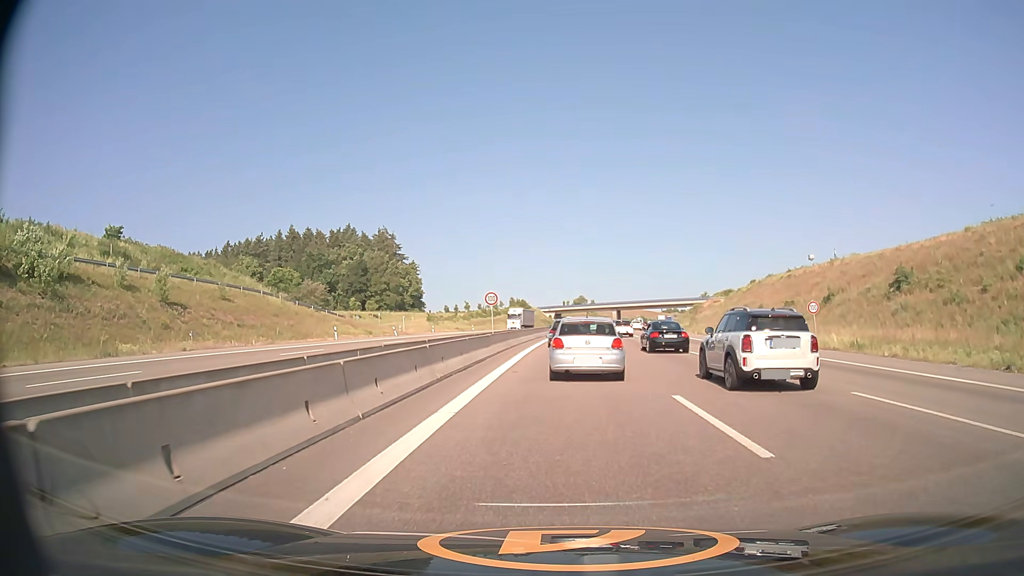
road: motorway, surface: asphalt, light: Day
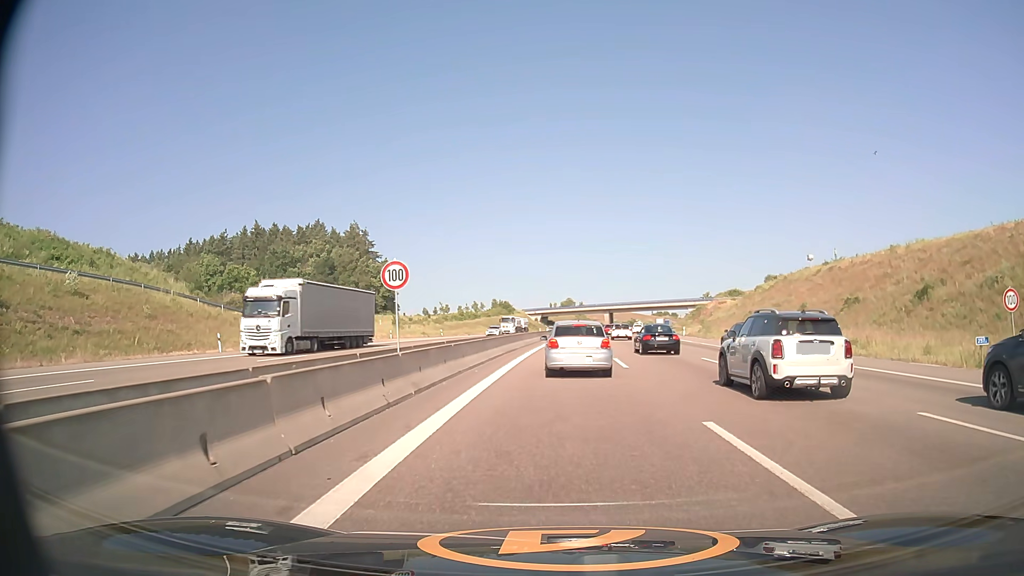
(+0.2, +20.3) m; +1°
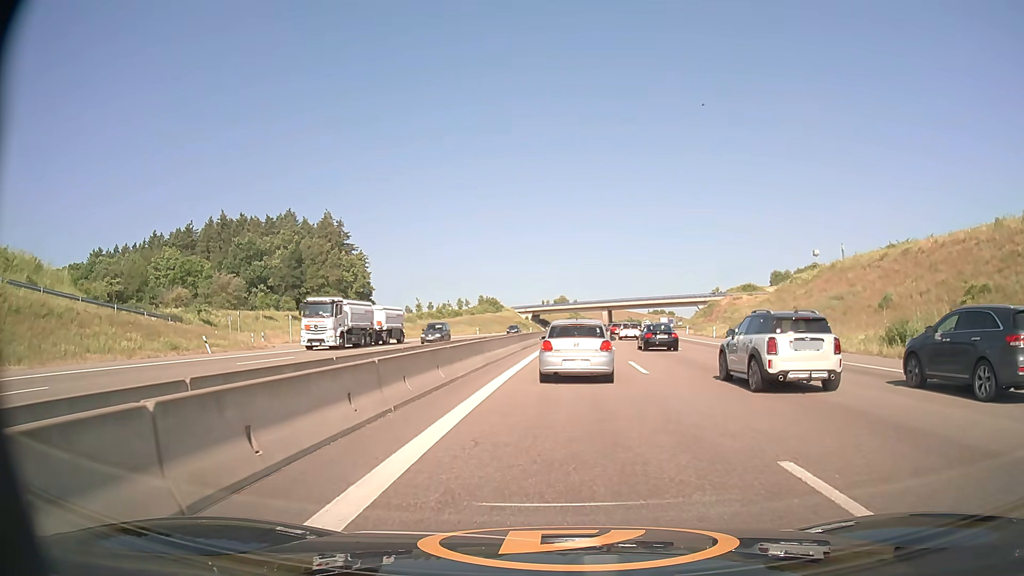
(+0.1, +20.4) m; +1°
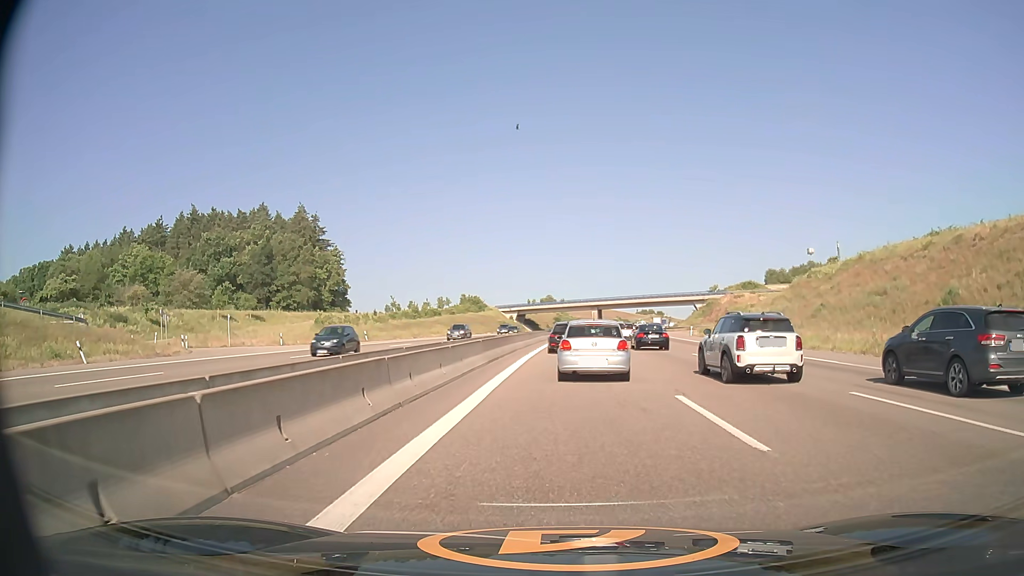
(+0.1, +11.3) m; +1°
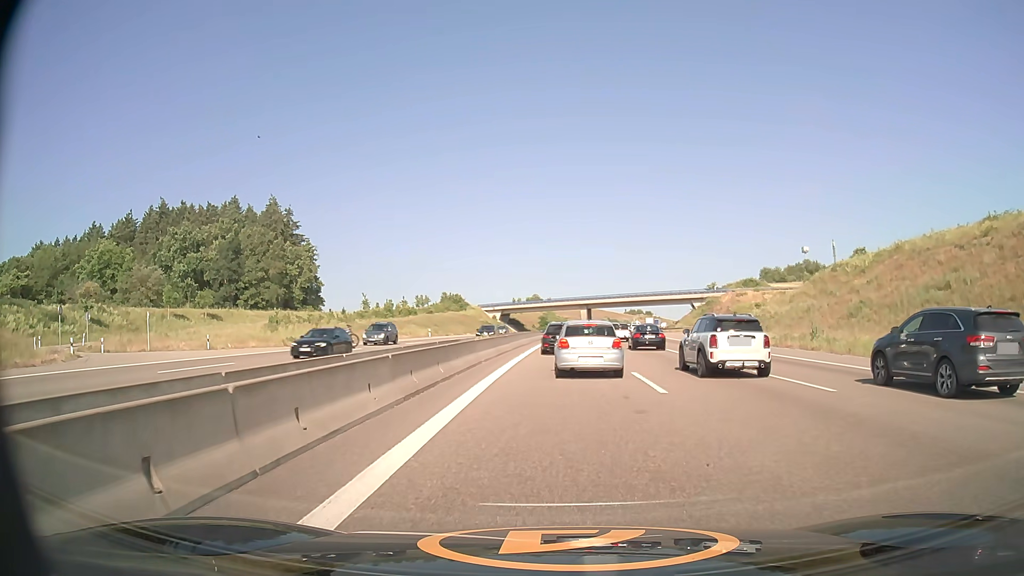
(+0.1, +11.3) m; +1°
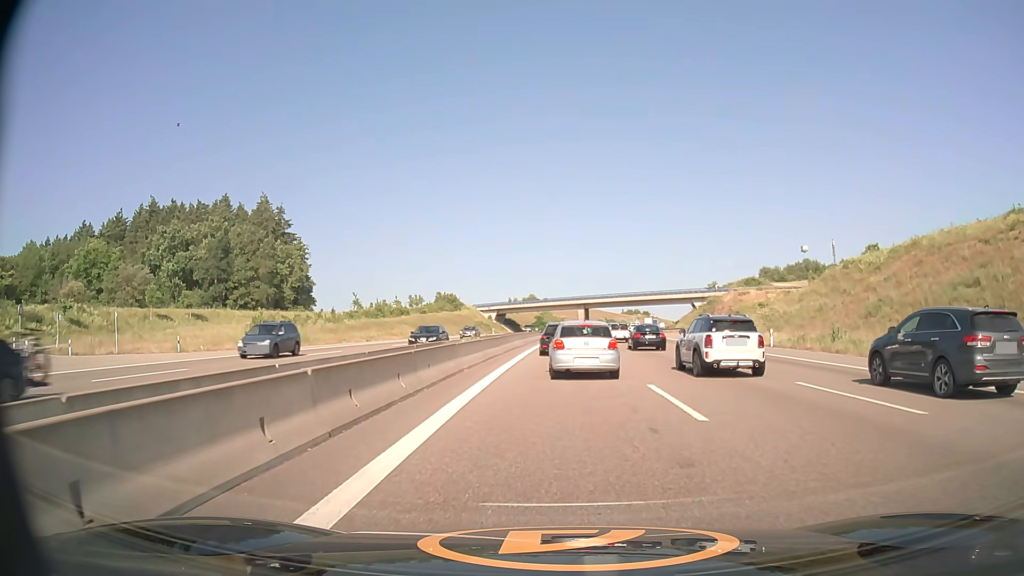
(0.0, +3.8) m; +1°
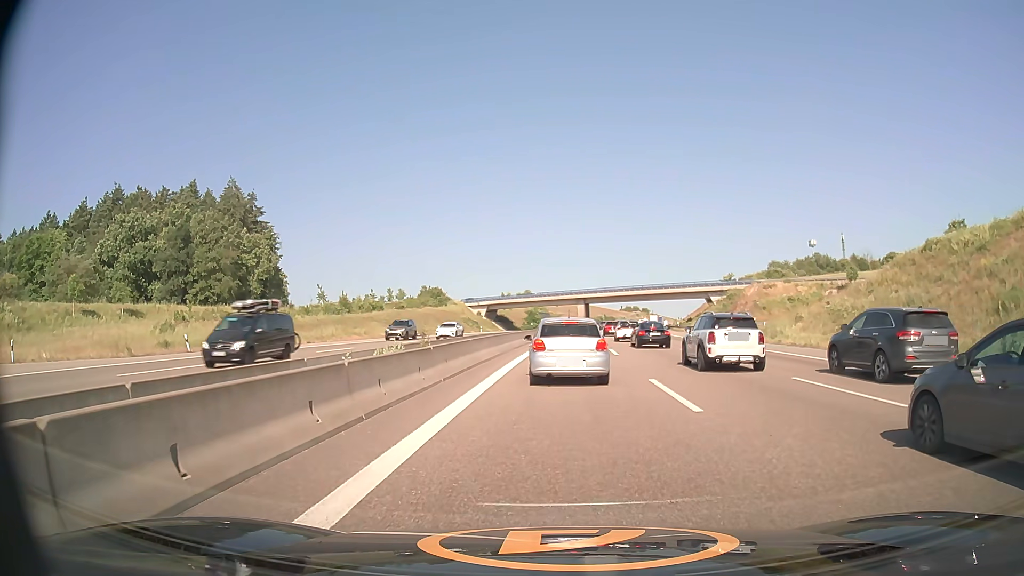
(0.0, +16.6) m; 0°
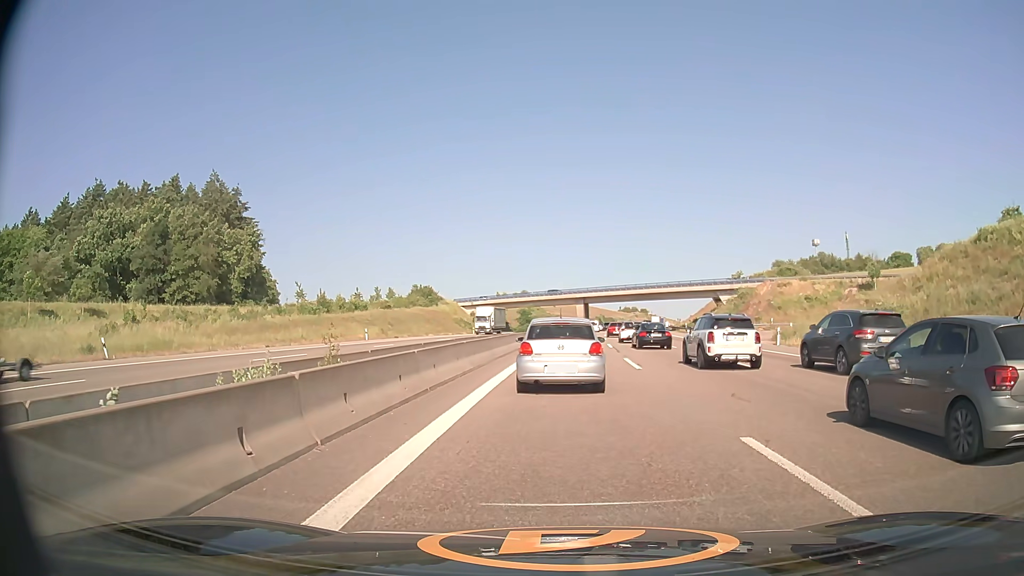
(0.0, +7.9) m; 0°
